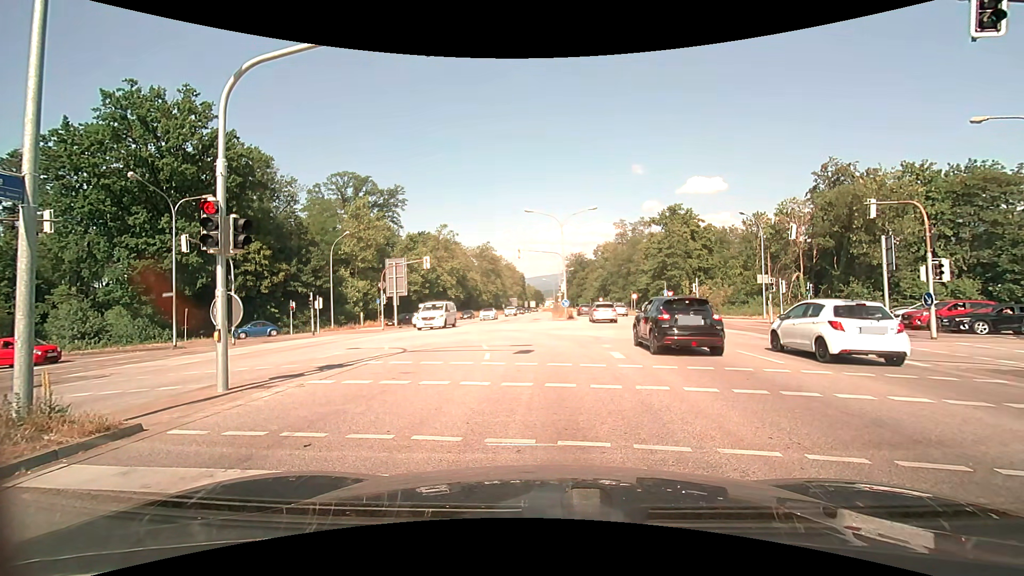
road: primary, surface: asphalt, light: Day
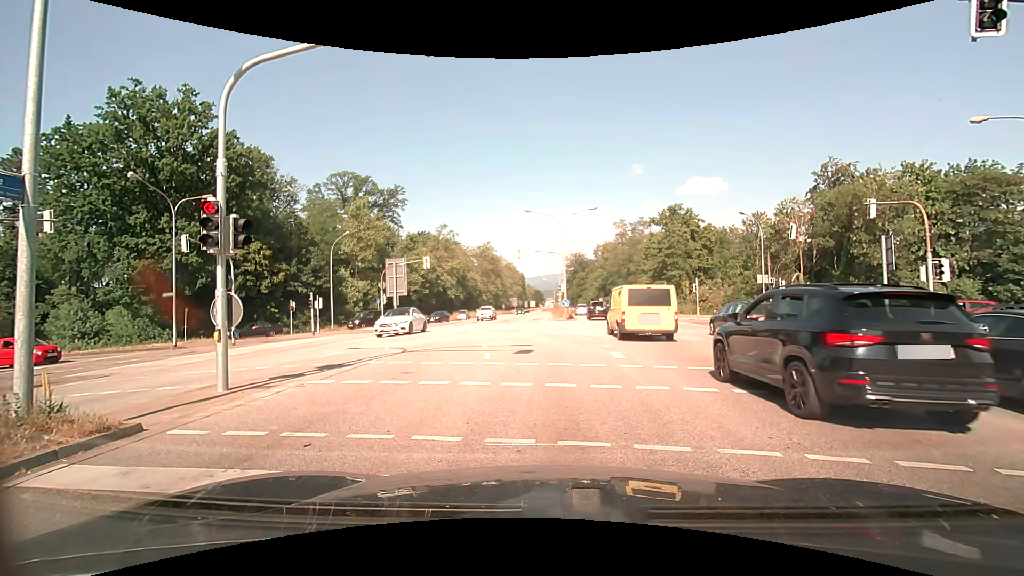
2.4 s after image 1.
(0.0, 0.0) m; 0°
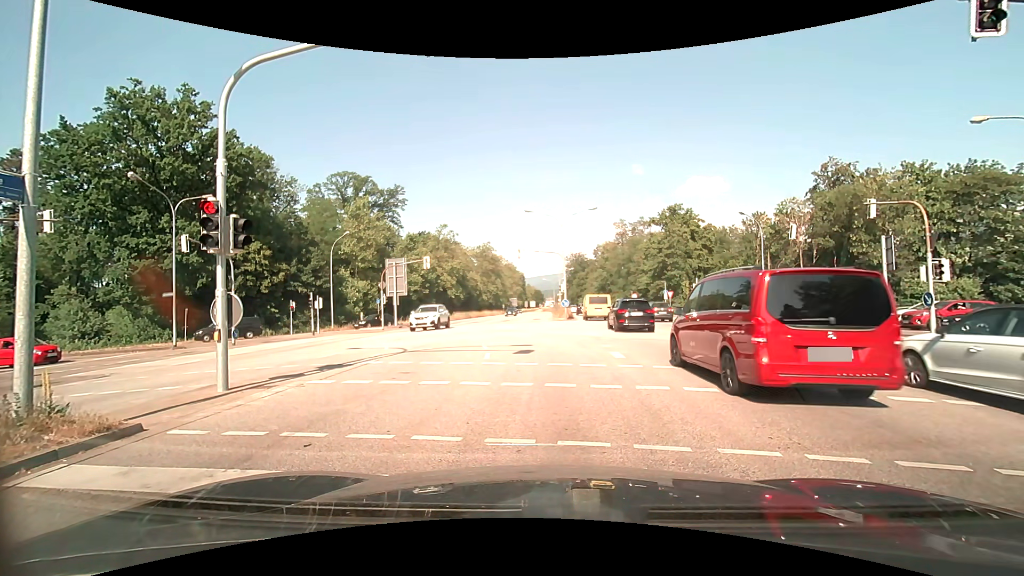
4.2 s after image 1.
(0.0, 0.0) m; 0°
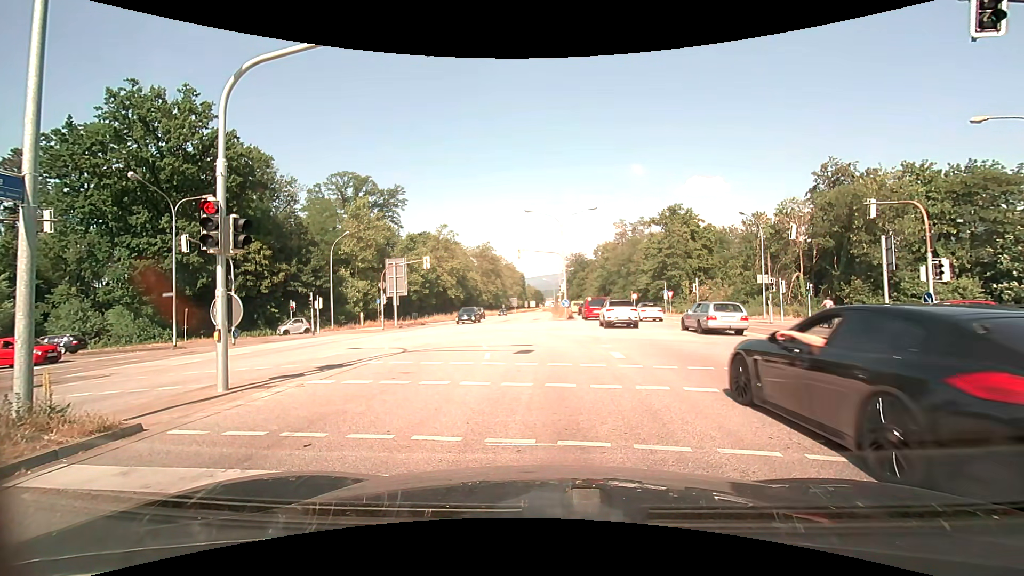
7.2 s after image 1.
(0.0, 0.0) m; 0°
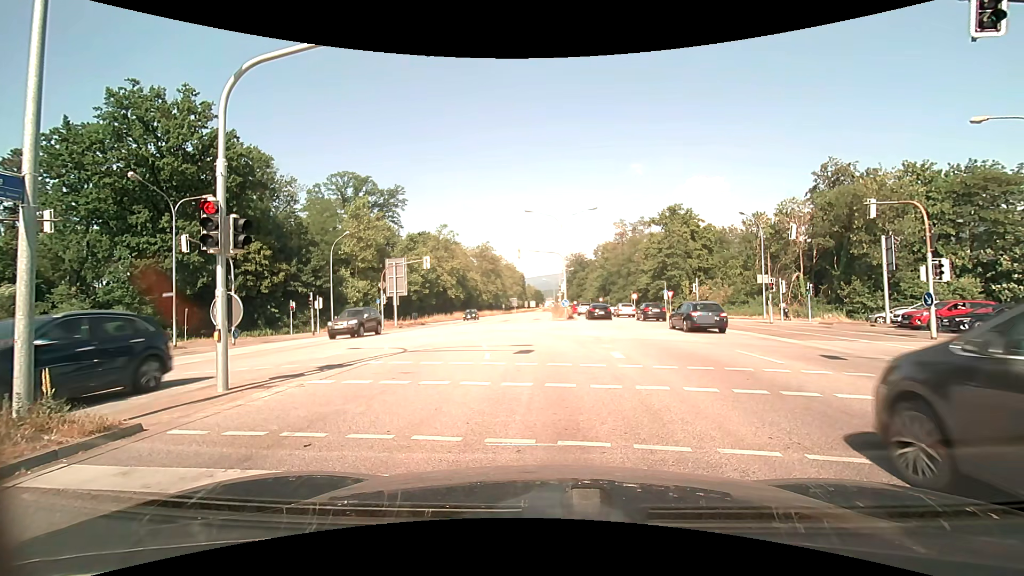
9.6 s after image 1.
(0.0, 0.0) m; 0°
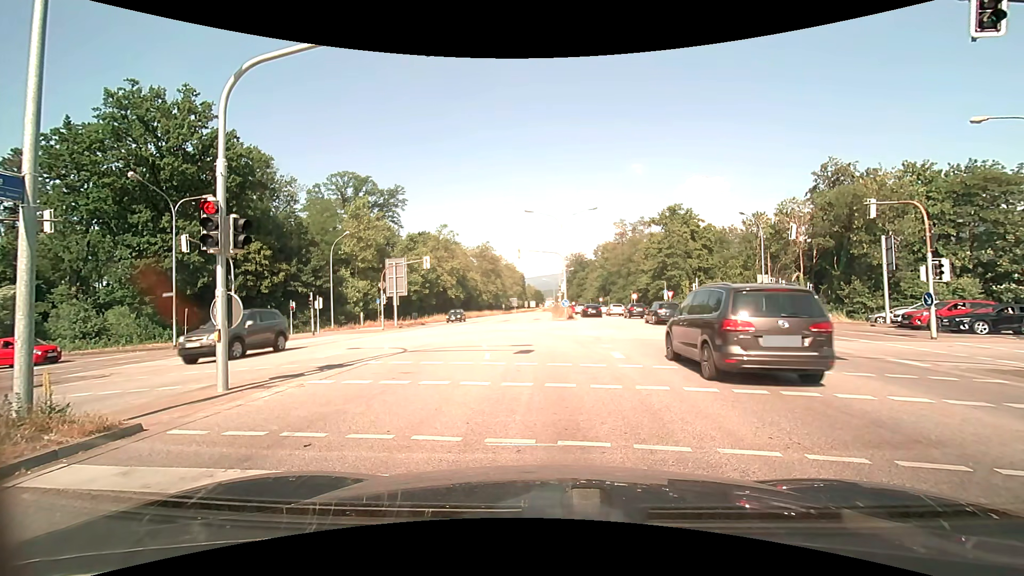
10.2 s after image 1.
(0.0, 0.0) m; 0°
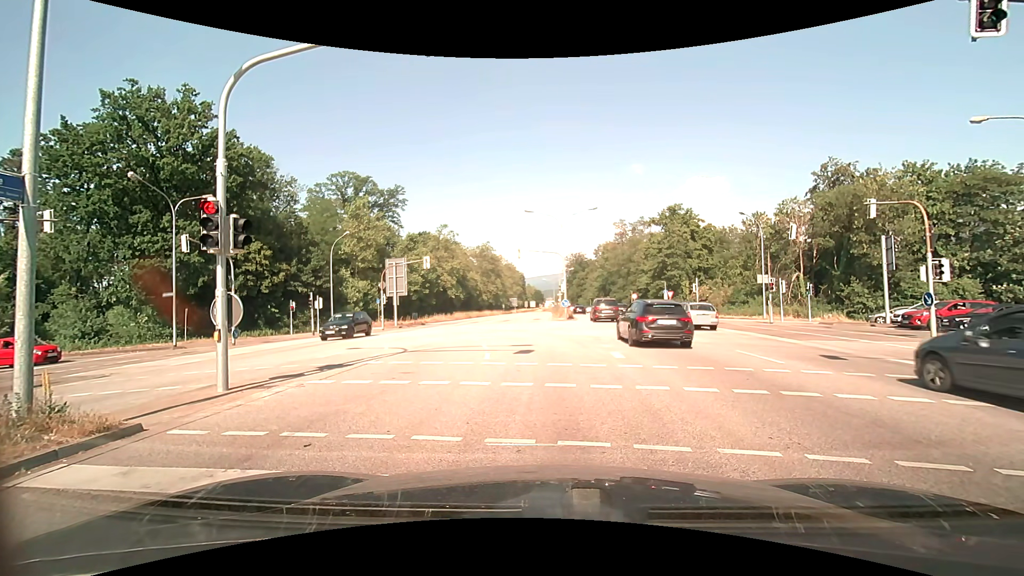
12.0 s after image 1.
(0.0, 0.0) m; 0°
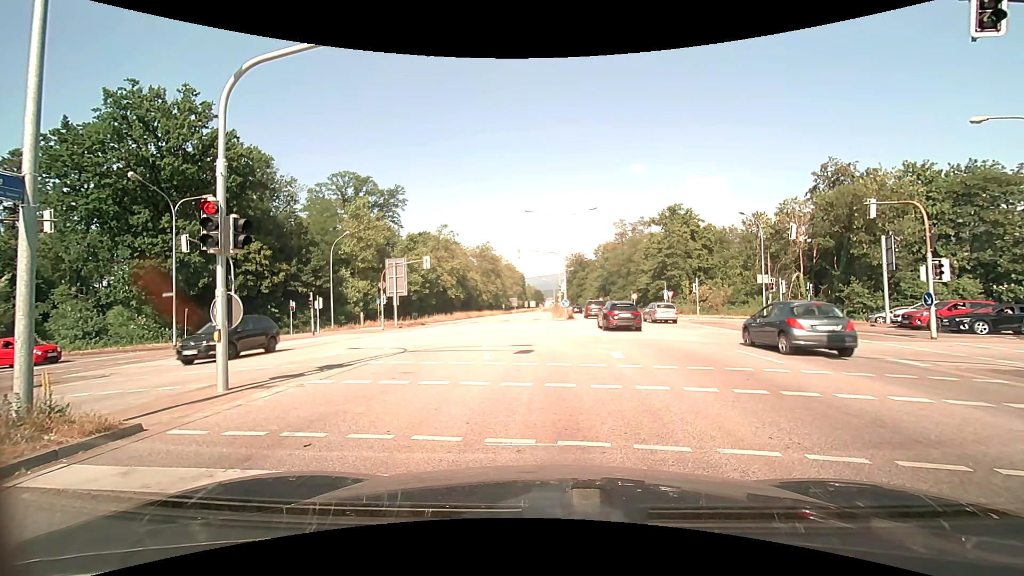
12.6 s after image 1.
(0.0, 0.0) m; 0°
